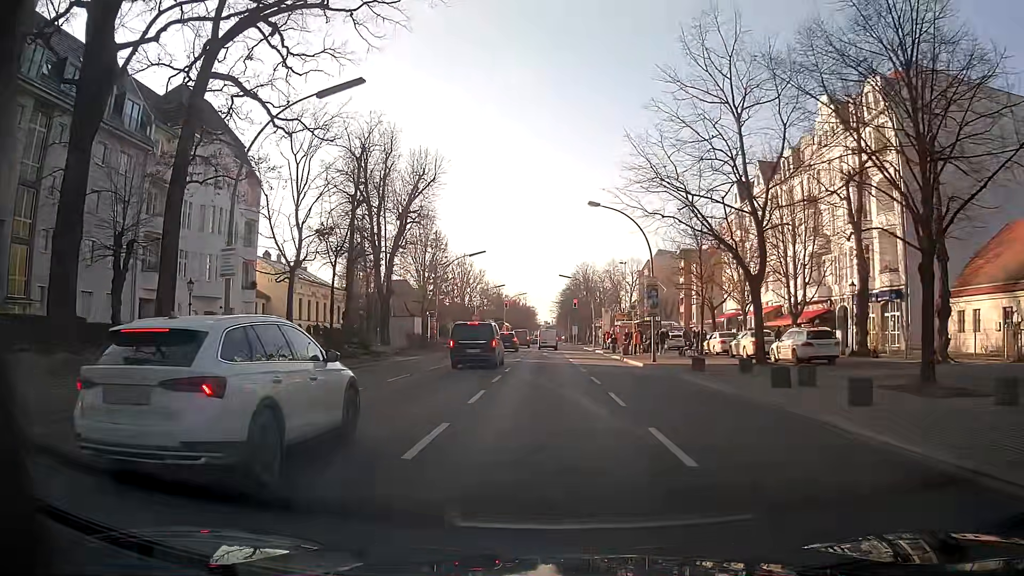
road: secondary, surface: asphalt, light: Day
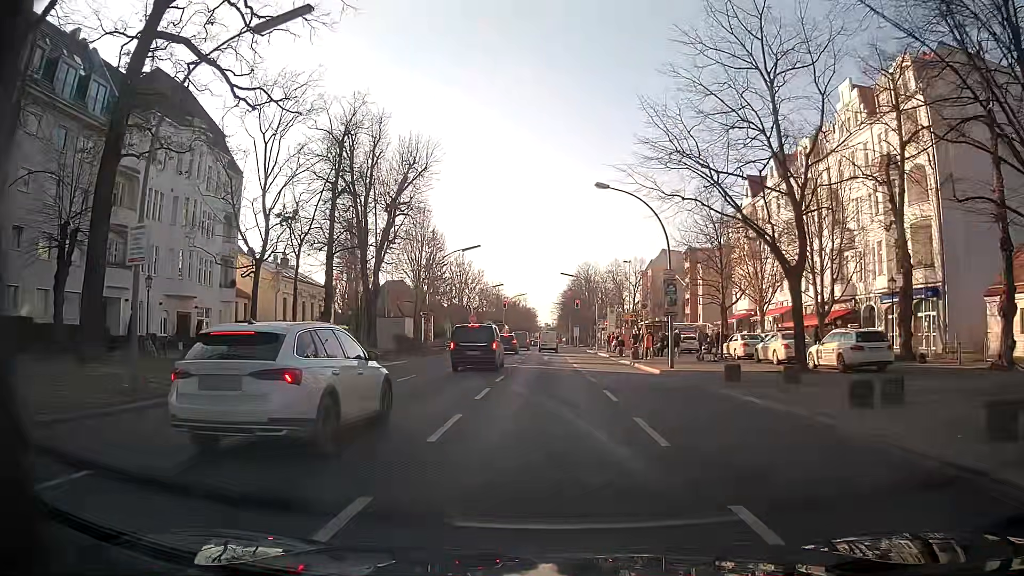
(+0.1, +4.6) m; +2°
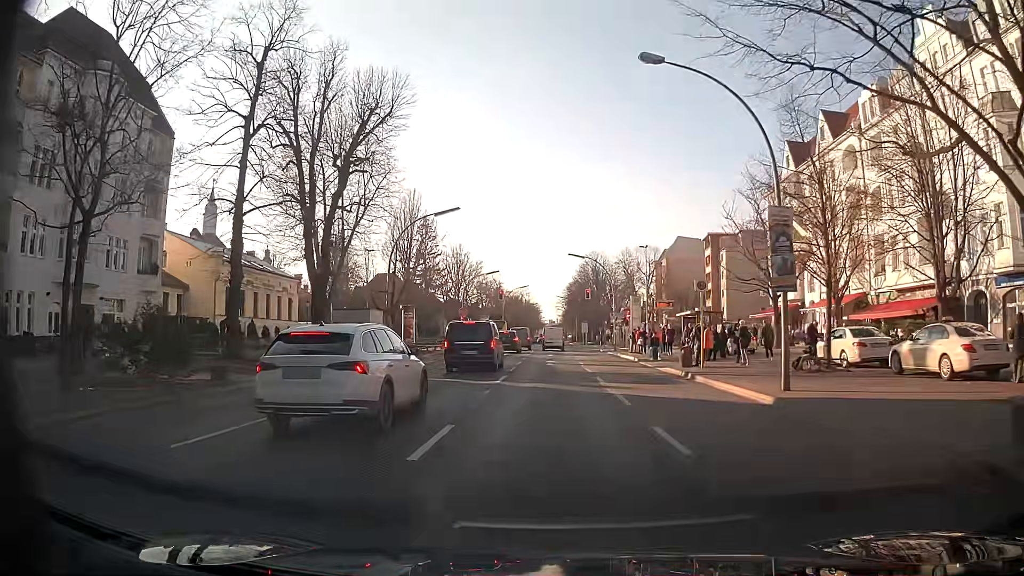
(-0.3, +13.5) m; -1°
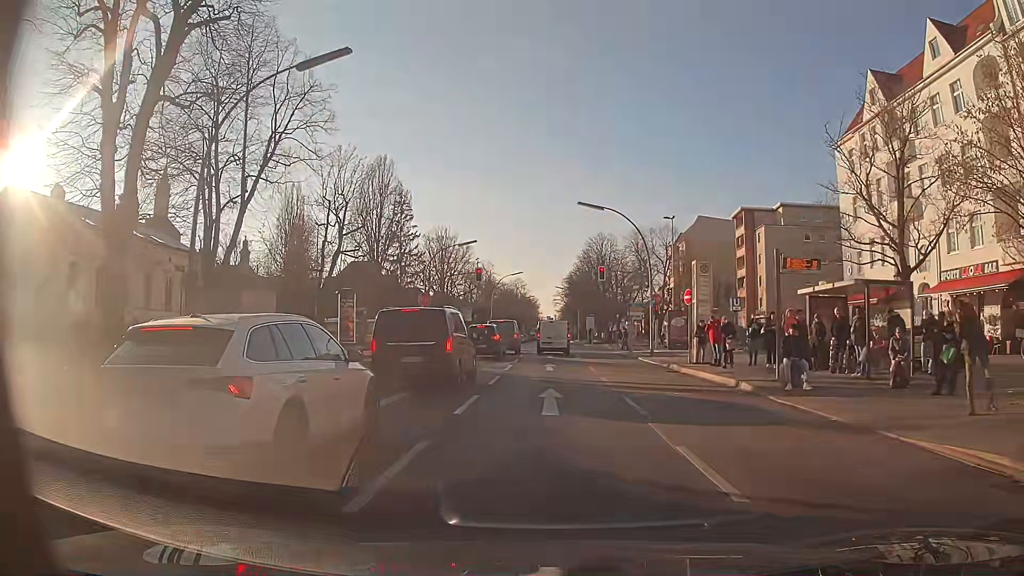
(0.0, +20.2) m; 0°
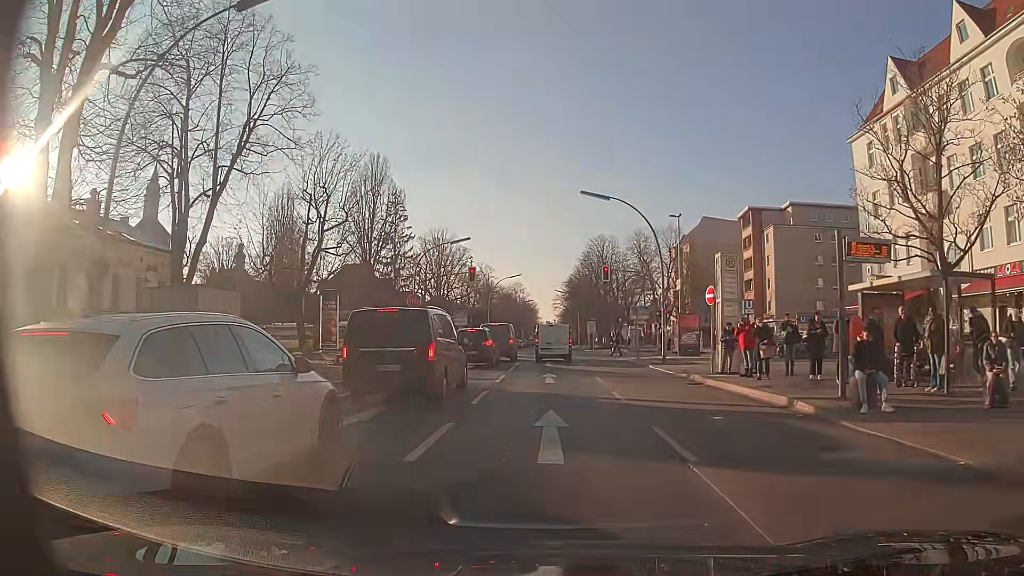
(0.0, +3.8) m; +1°
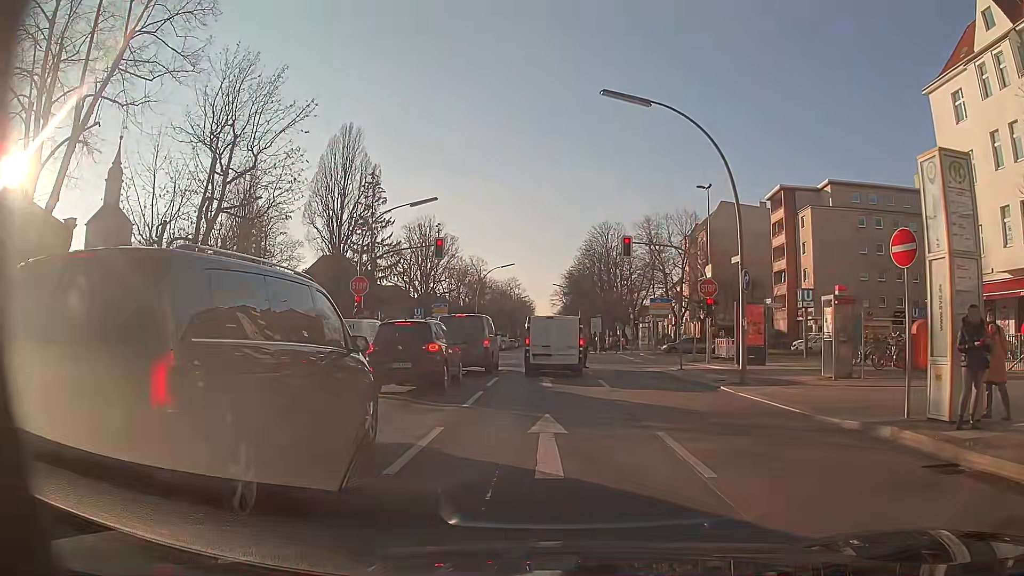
(-0.2, +12.8) m; 0°
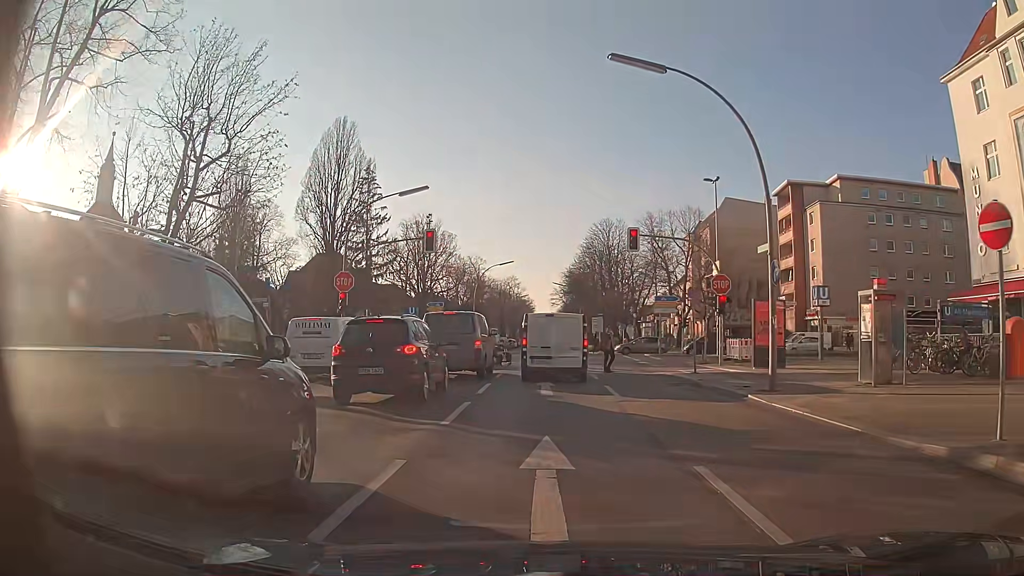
(0.0, +2.4) m; -1°
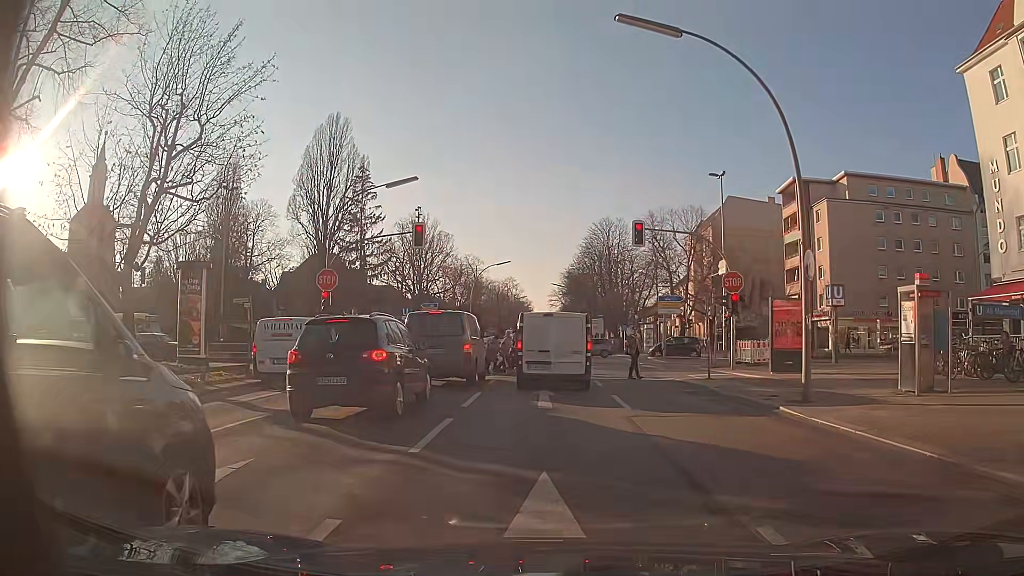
(0.0, +2.2) m; 0°
(0, +10) (0, +20) (0, +30) (+1, +40) (+1, +50) (+1, +60) (+1, +70) (+1, +80) (+1, +90) (+1, +100) m
